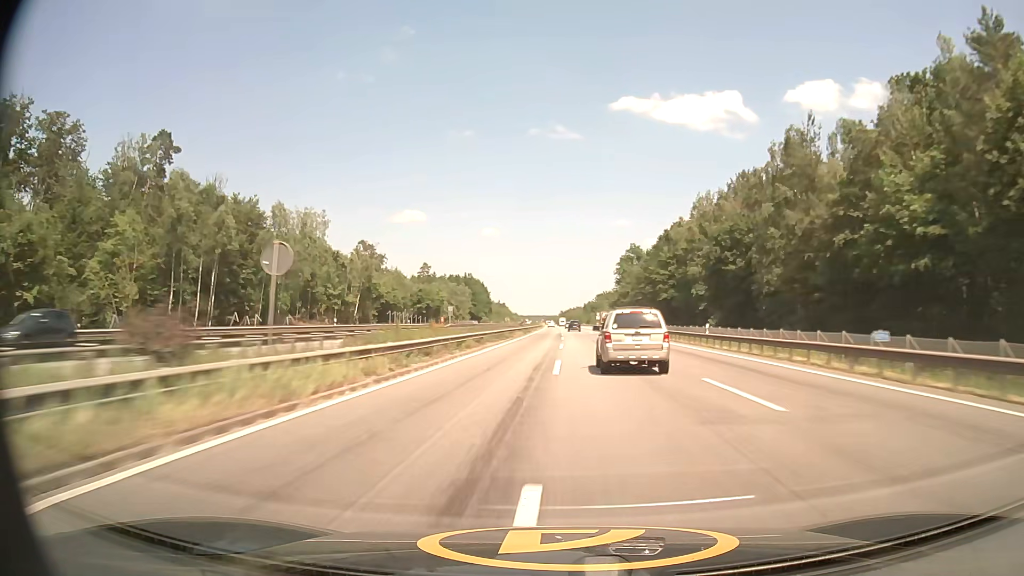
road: motorway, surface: asphalt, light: Day
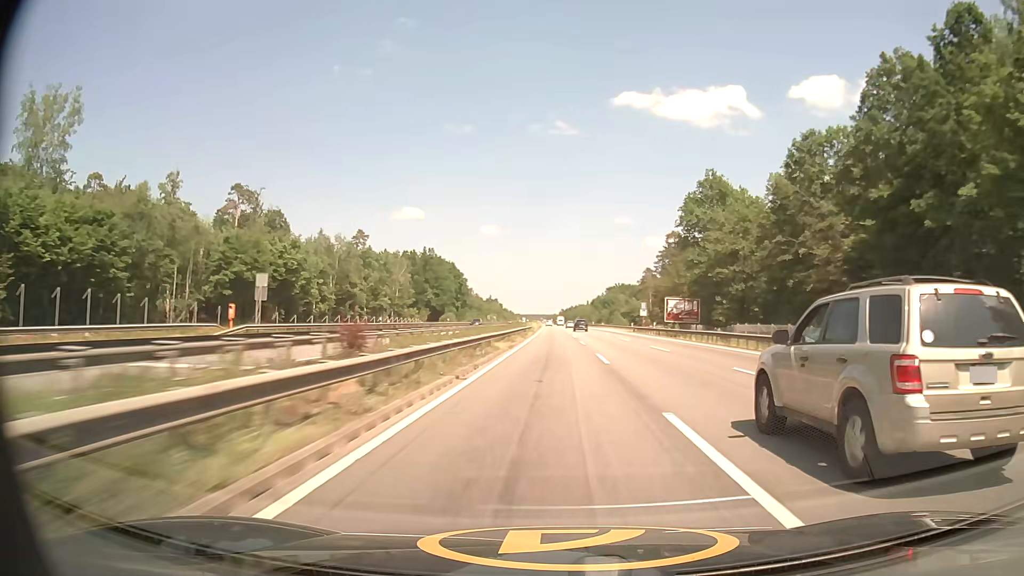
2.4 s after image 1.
(-0.2, +86.2) m; 0°
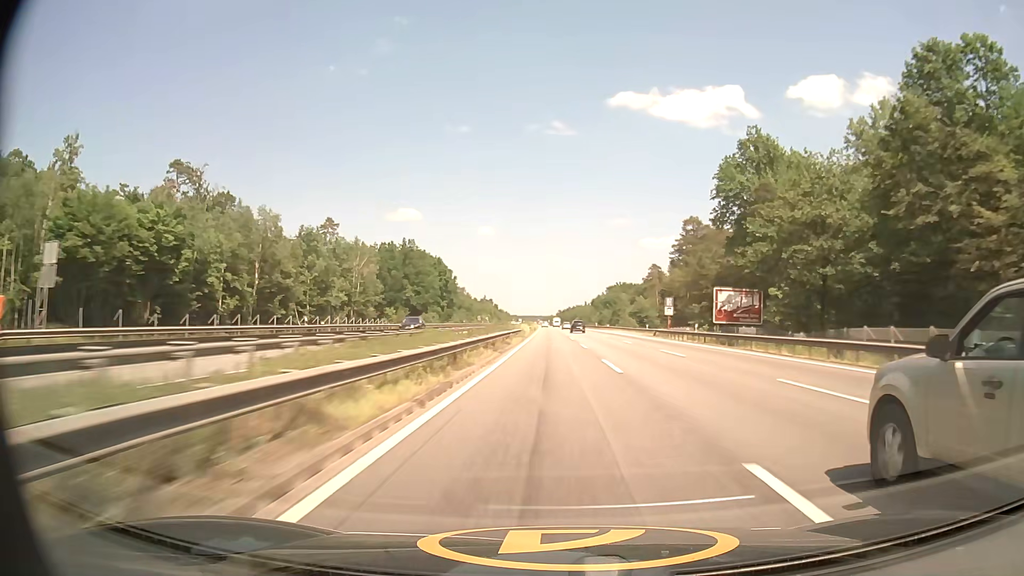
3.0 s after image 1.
(+0.1, +21.7) m; 0°
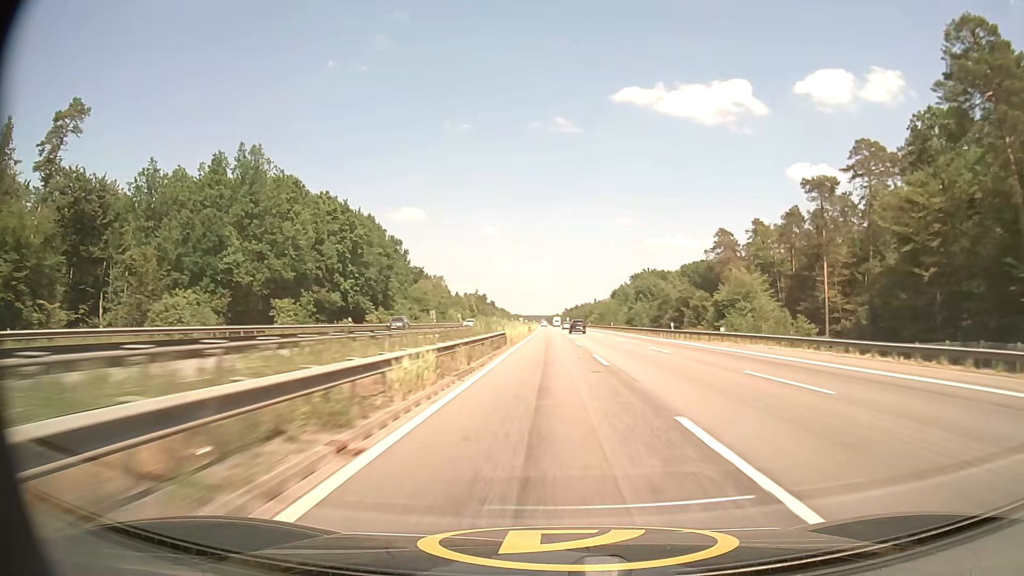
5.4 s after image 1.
(0.0, +86.9) m; 0°
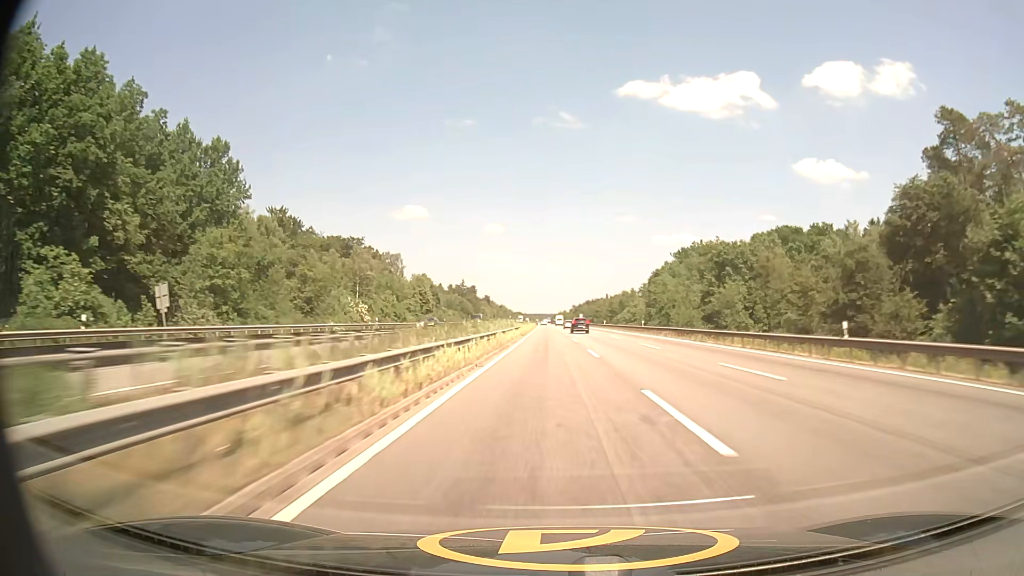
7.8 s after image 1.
(-0.4, +86.8) m; -1°
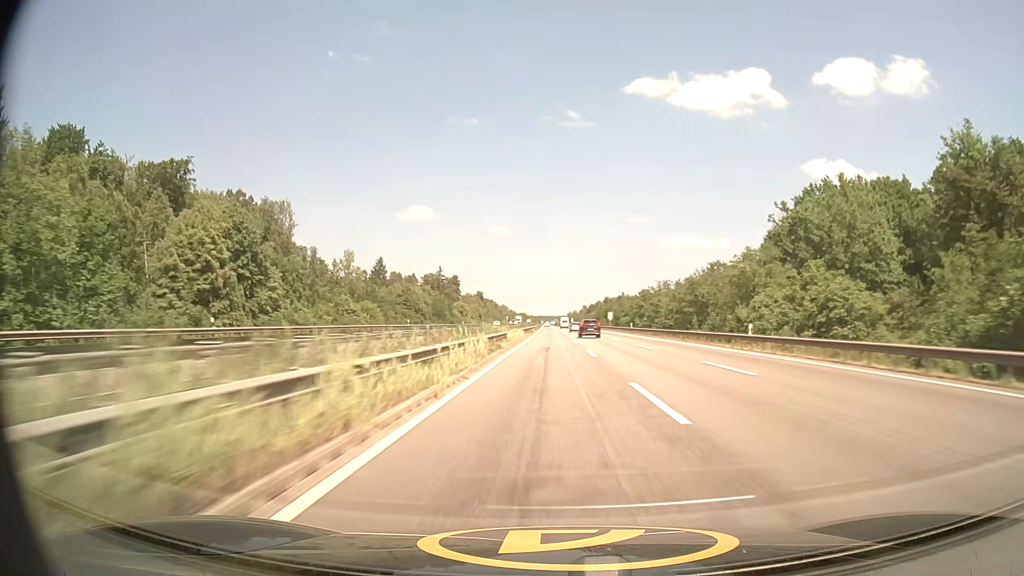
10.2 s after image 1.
(-0.4, +87.0) m; -1°
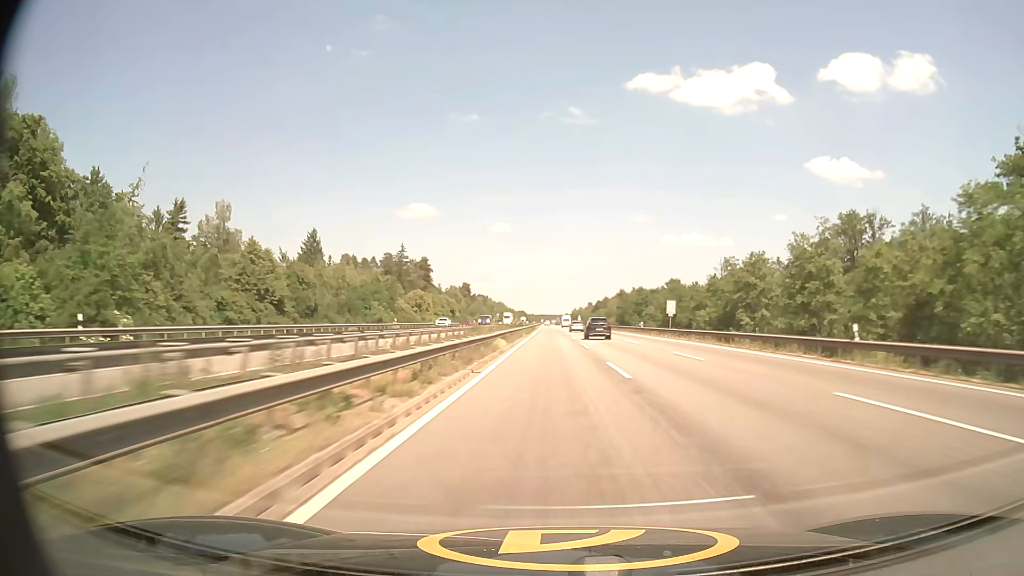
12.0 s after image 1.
(-0.1, +64.9) m; 0°
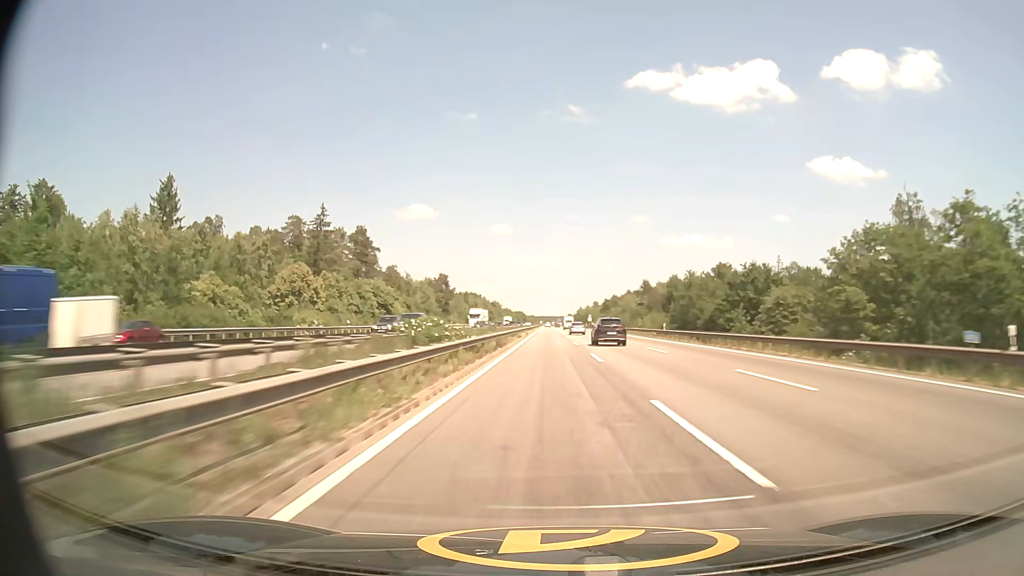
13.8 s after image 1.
(+0.1, +64.7) m; 0°
(0, +10) (0, +20) (0, +30) (0, +40) (0, +50) (0, +60) (0, +70) (0, +80) (-1, +90) (-1, +100) m
